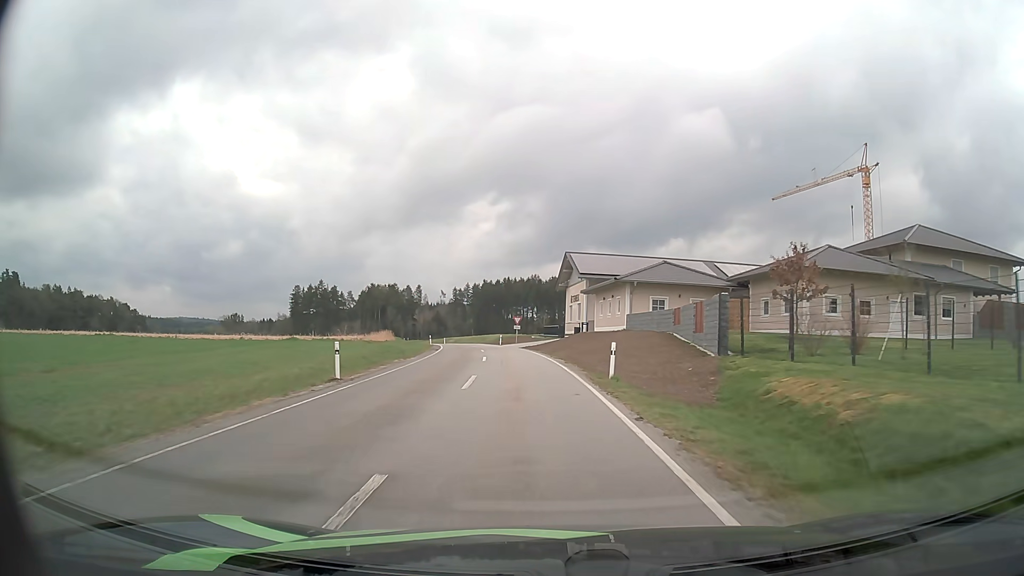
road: unclassified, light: Day
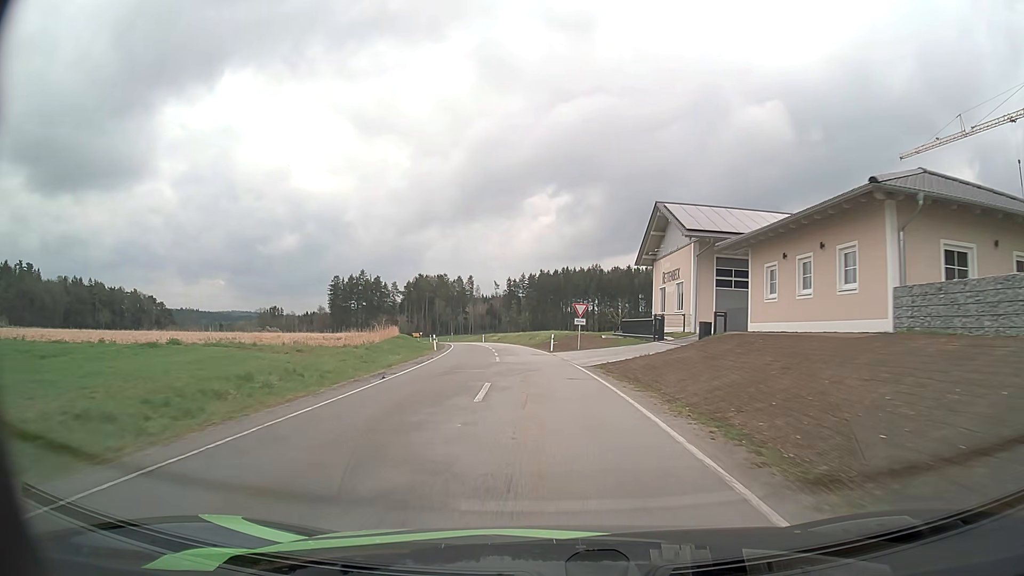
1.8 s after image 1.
(-1.3, +26.8) m; -5°
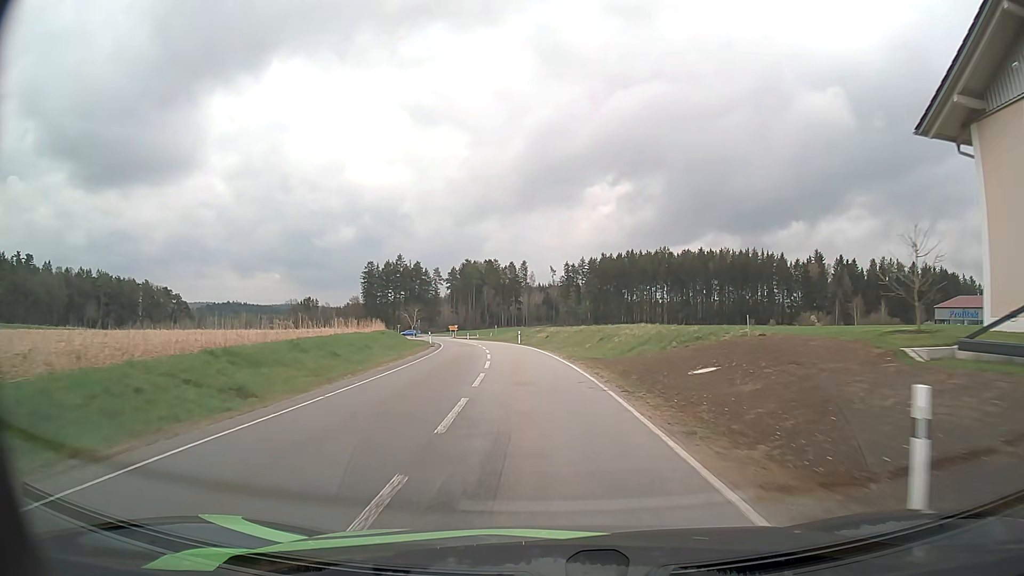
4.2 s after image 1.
(-1.5, +36.2) m; -5°
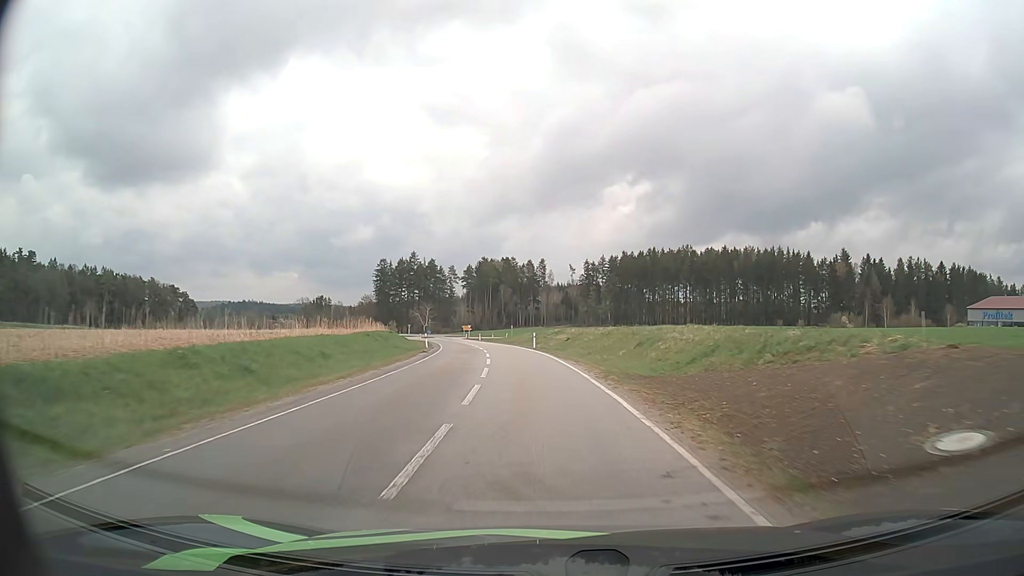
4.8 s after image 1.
(-0.1, +9.2) m; -2°
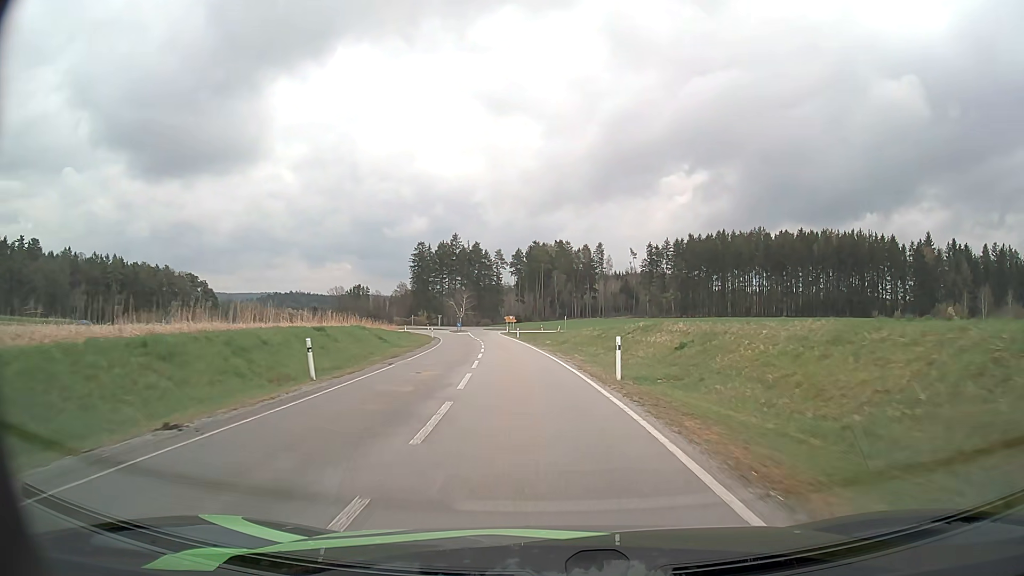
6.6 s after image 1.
(-1.1, +28.7) m; -5°
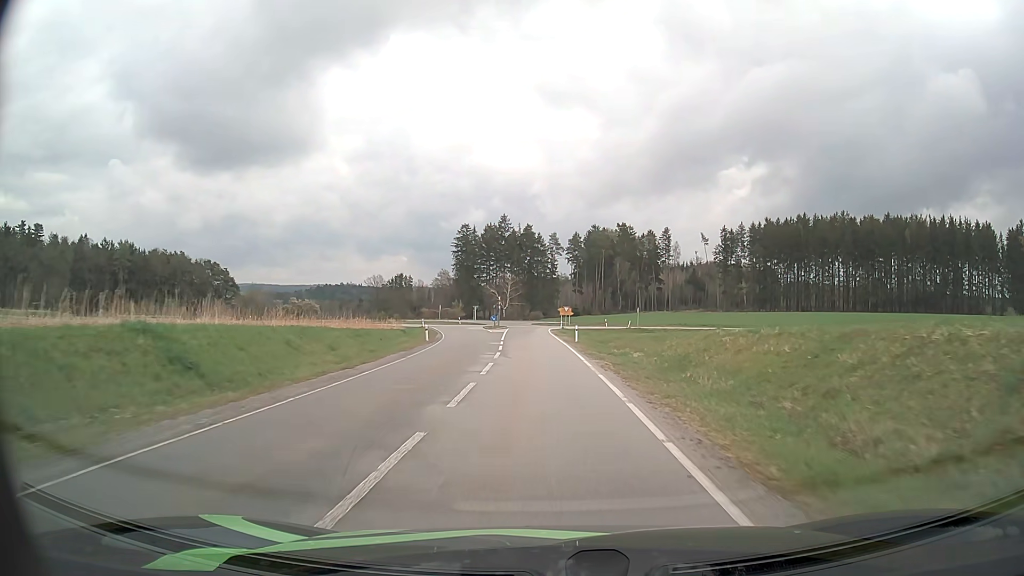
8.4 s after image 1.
(-1.2, +27.8) m; -5°
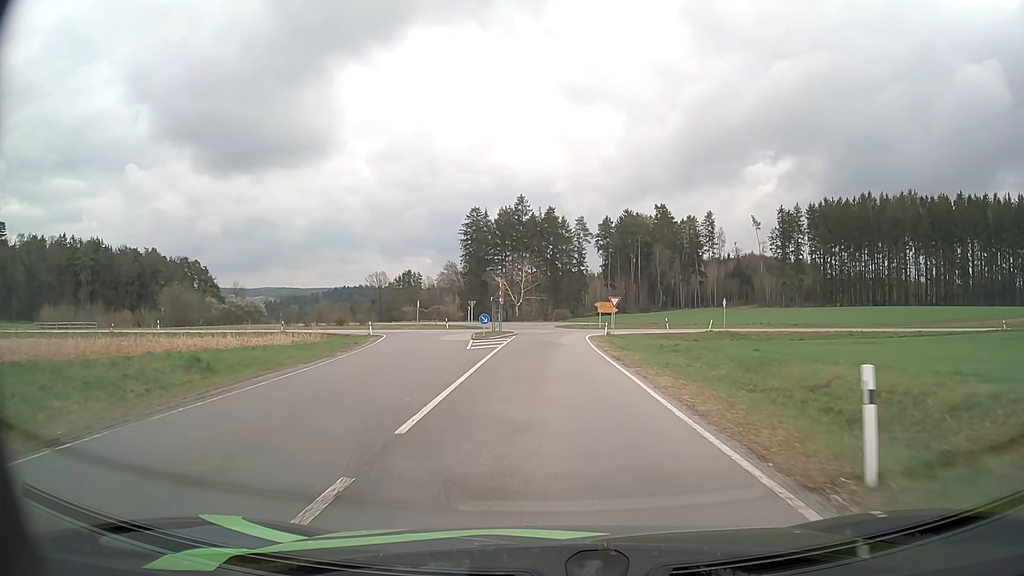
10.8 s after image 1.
(-0.6, +32.6) m; -2°
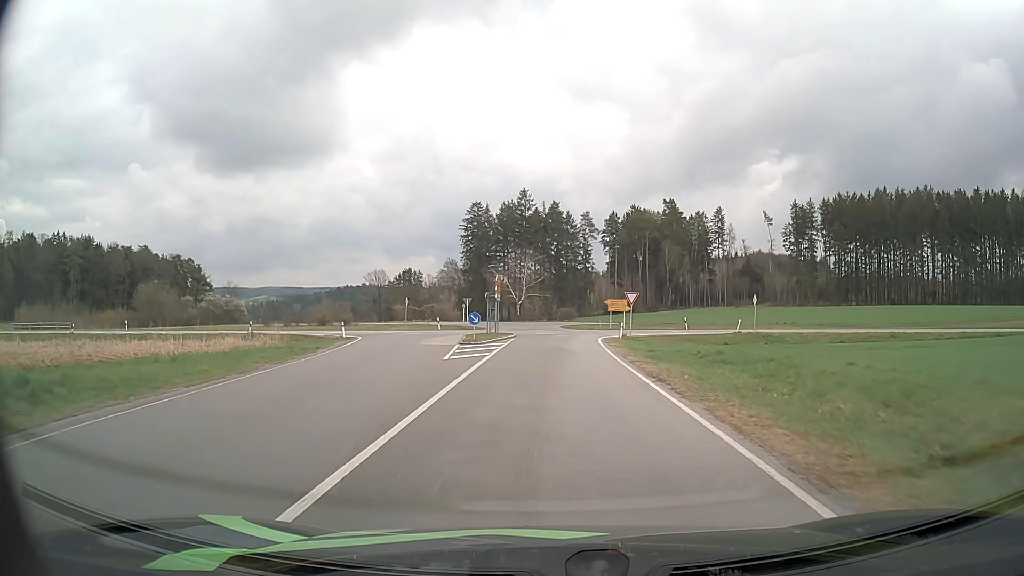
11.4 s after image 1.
(0.0, +7.2) m; 0°
